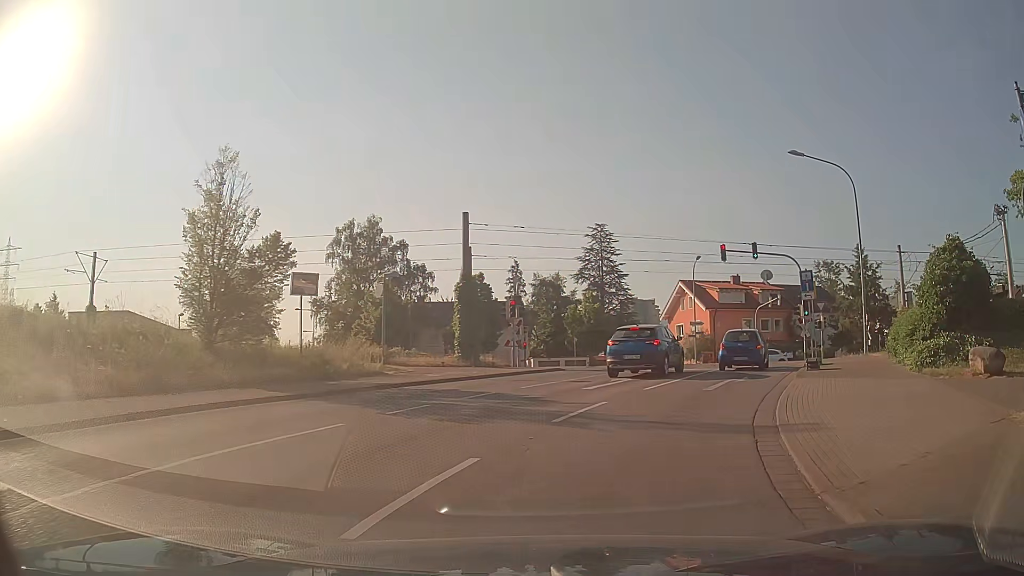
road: tertiary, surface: asphalt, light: Day
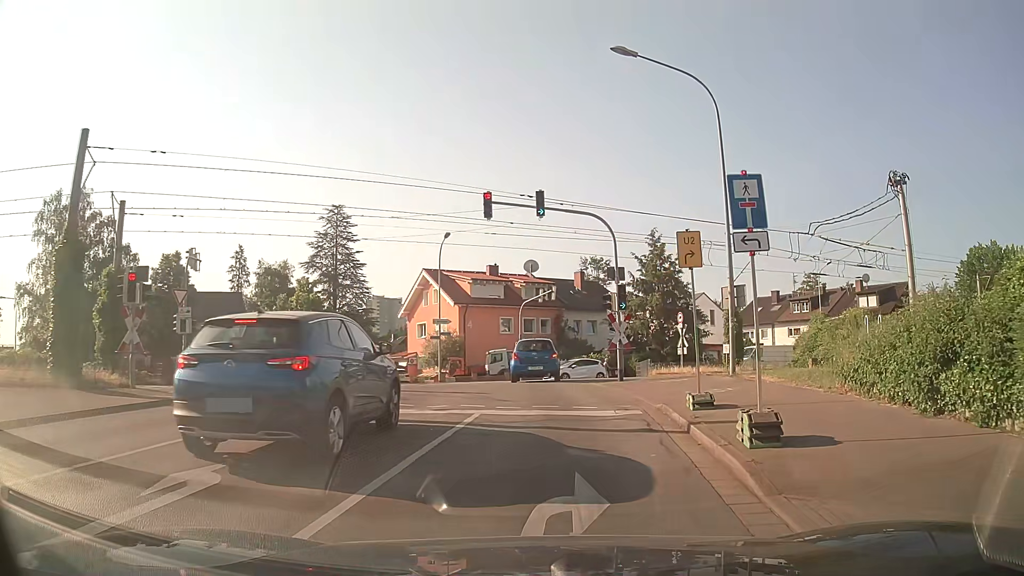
(+2.5, +13.4) m; +20°
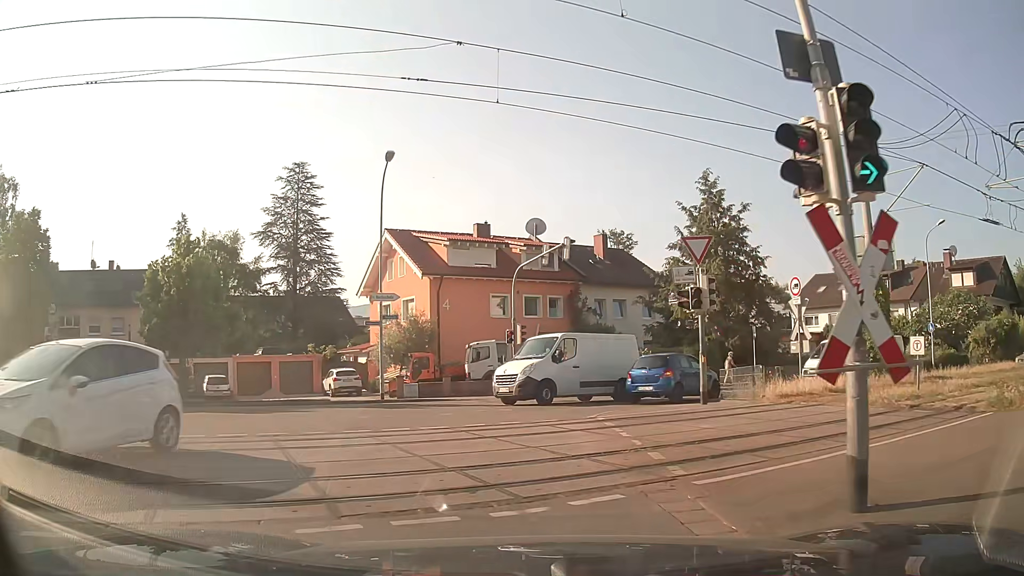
(+0.6, +16.9) m; -1°
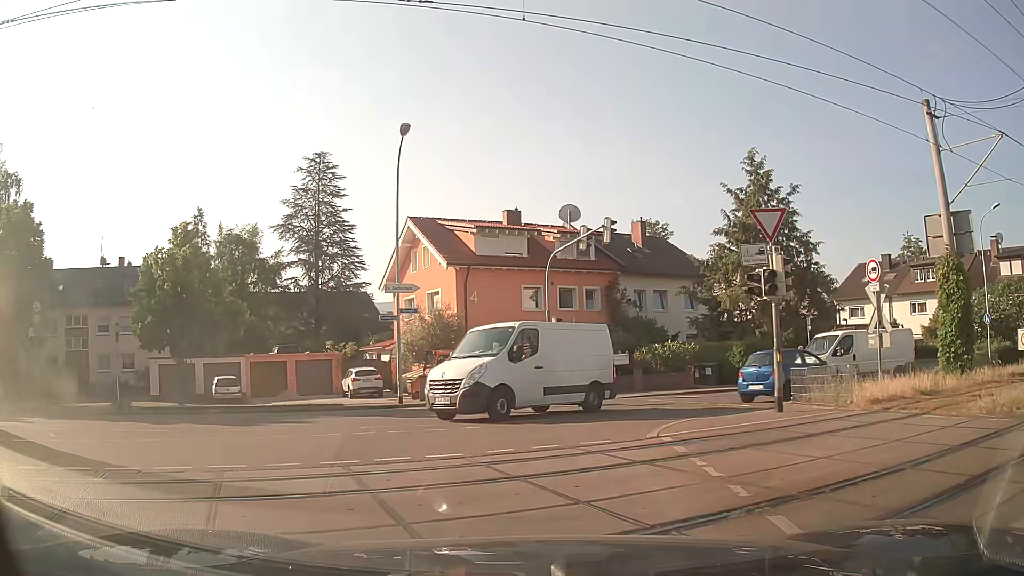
(-0.1, +3.0) m; -3°
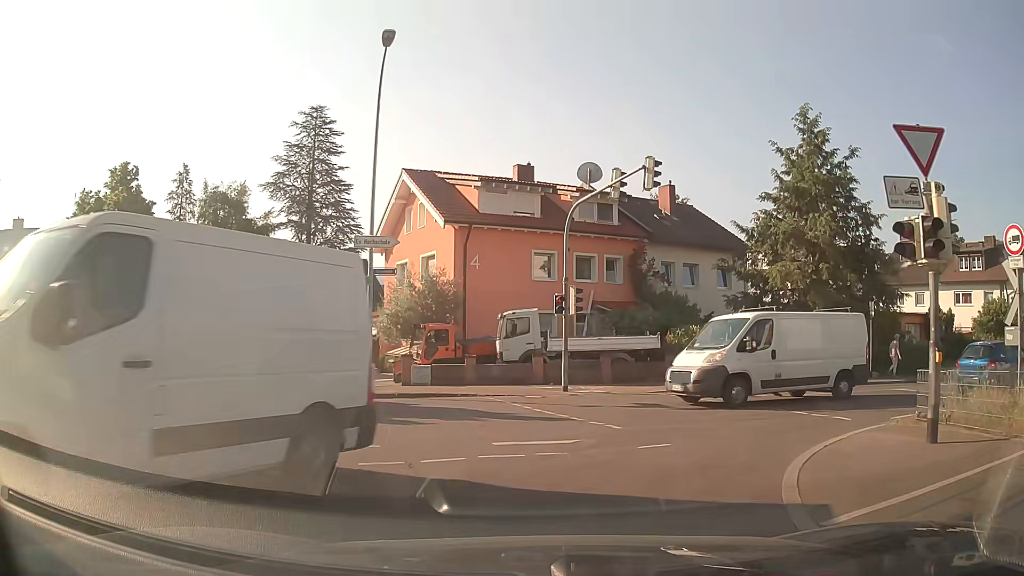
(-0.1, +5.5) m; 0°
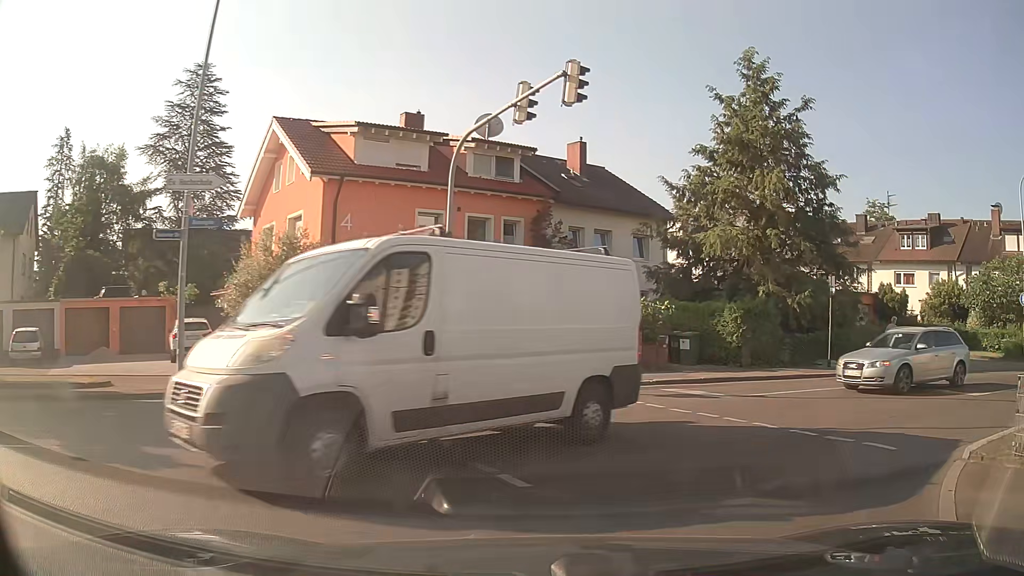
(+0.2, +5.2) m; +8°
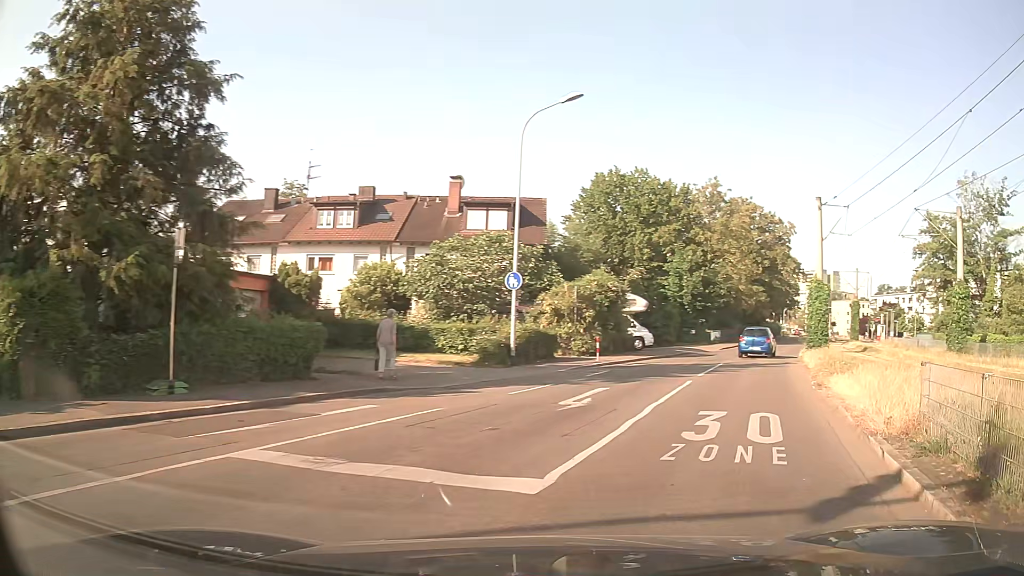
(+4.5, +9.4) m; +52°
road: residential
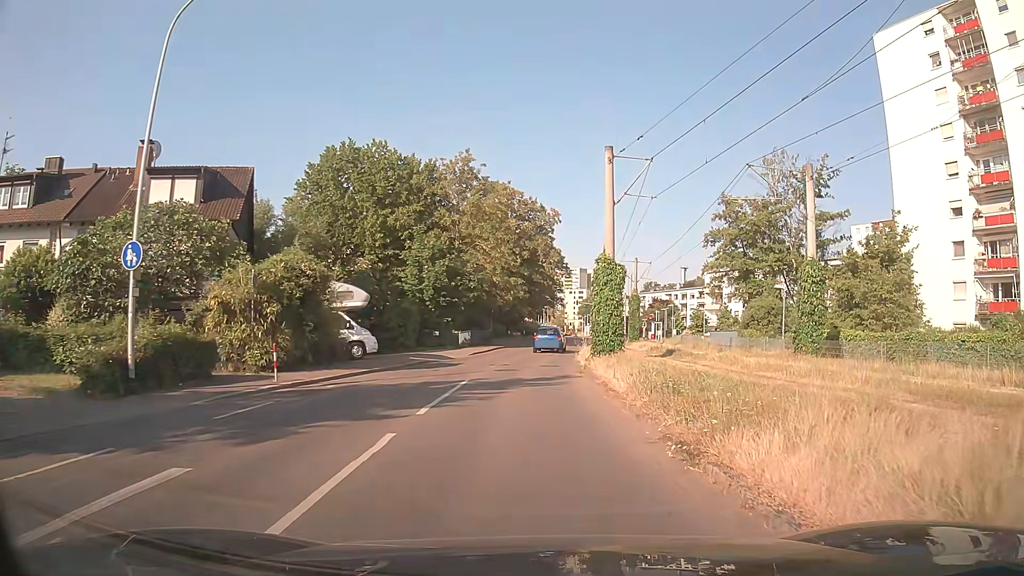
(+2.0, +9.2) m; +19°
